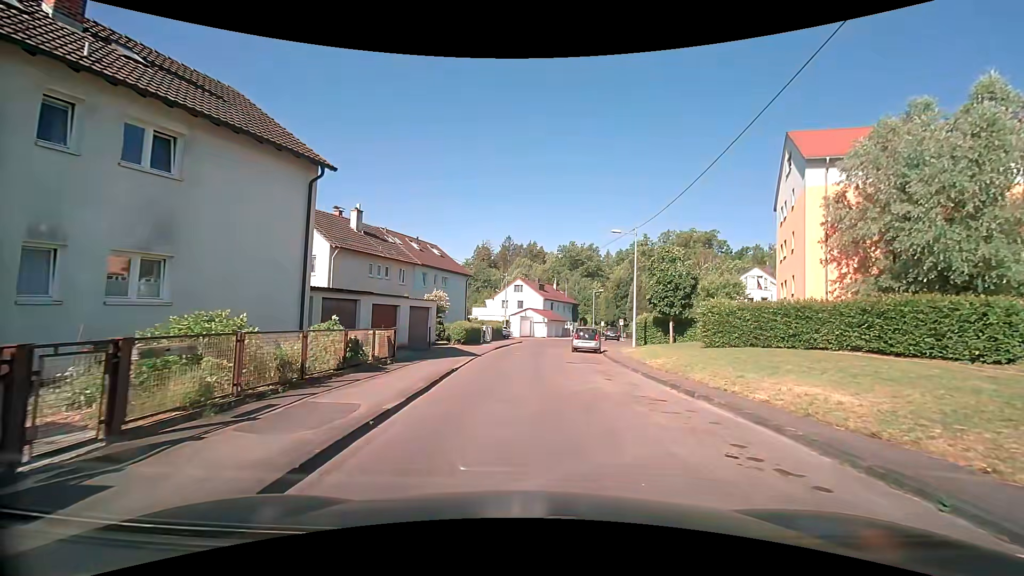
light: Day
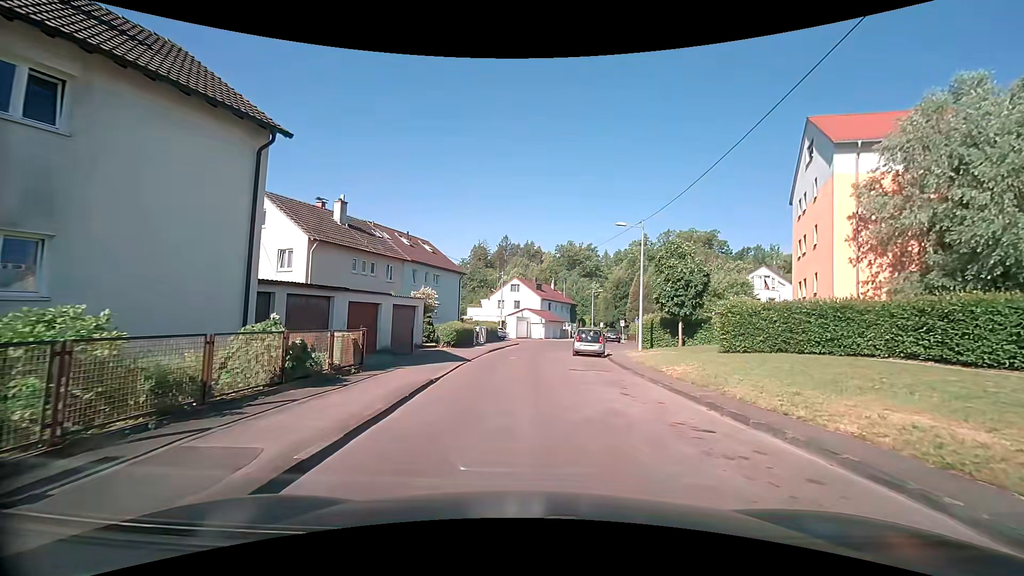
(0.0, +2.7) m; +2°
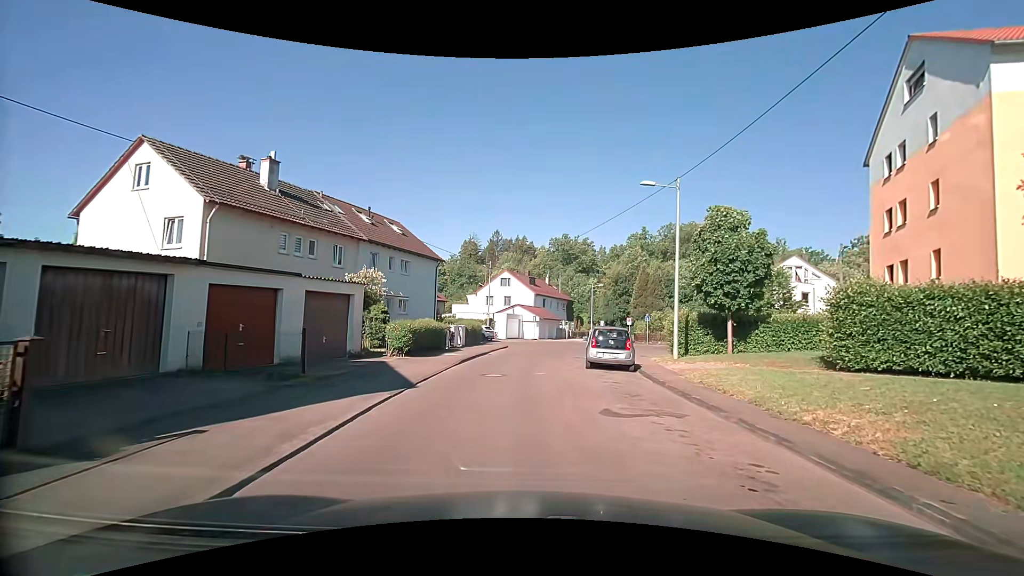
(0.0, +8.5) m; 0°
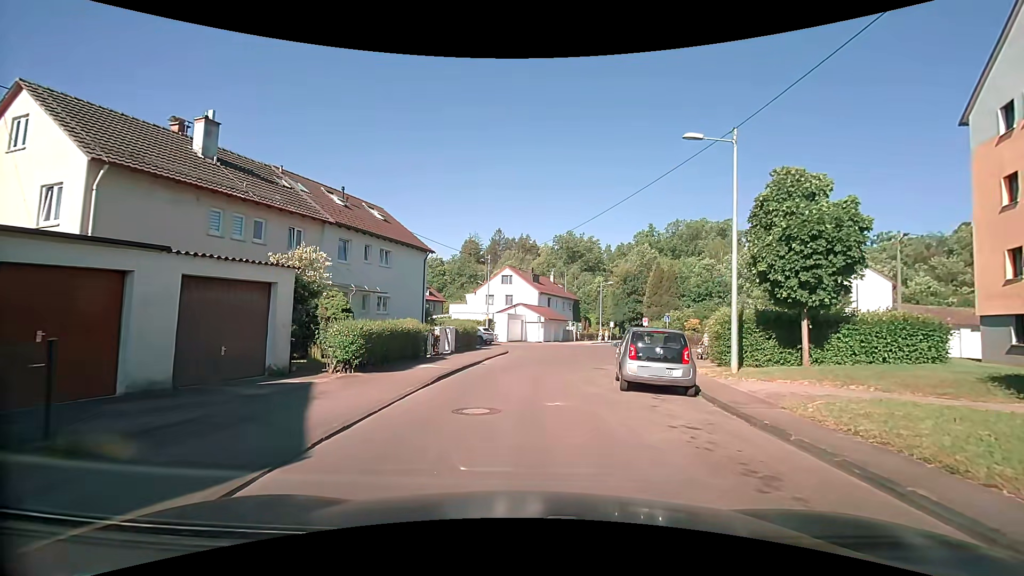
(0.0, +5.6) m; -1°
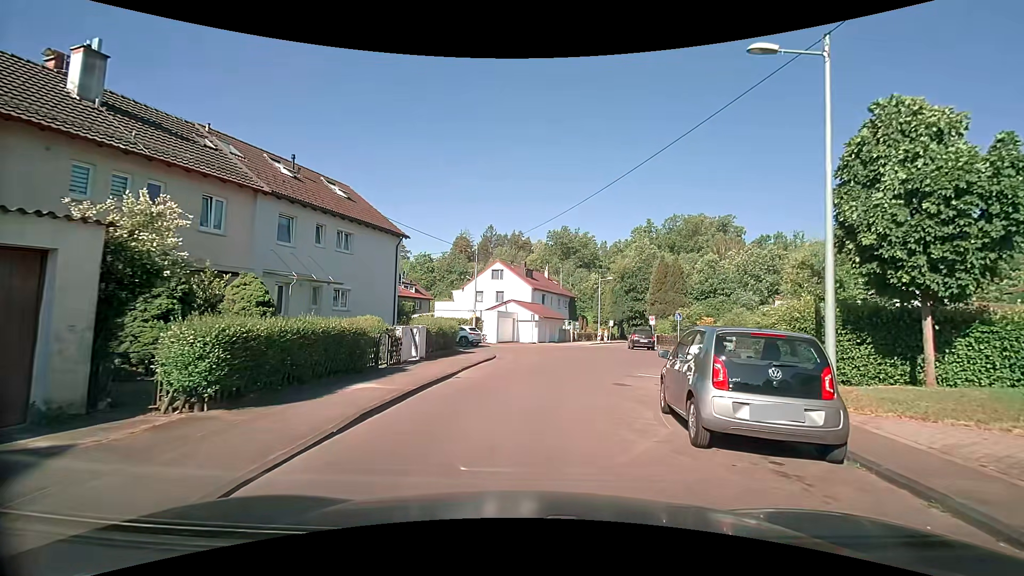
(+0.1, +5.4) m; +1°
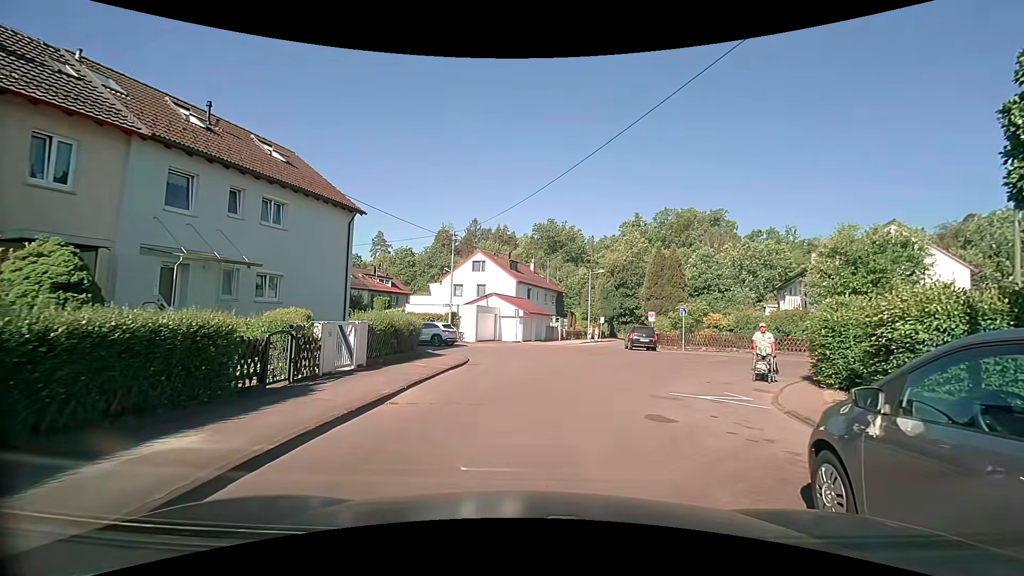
(+0.1, +5.0) m; +1°
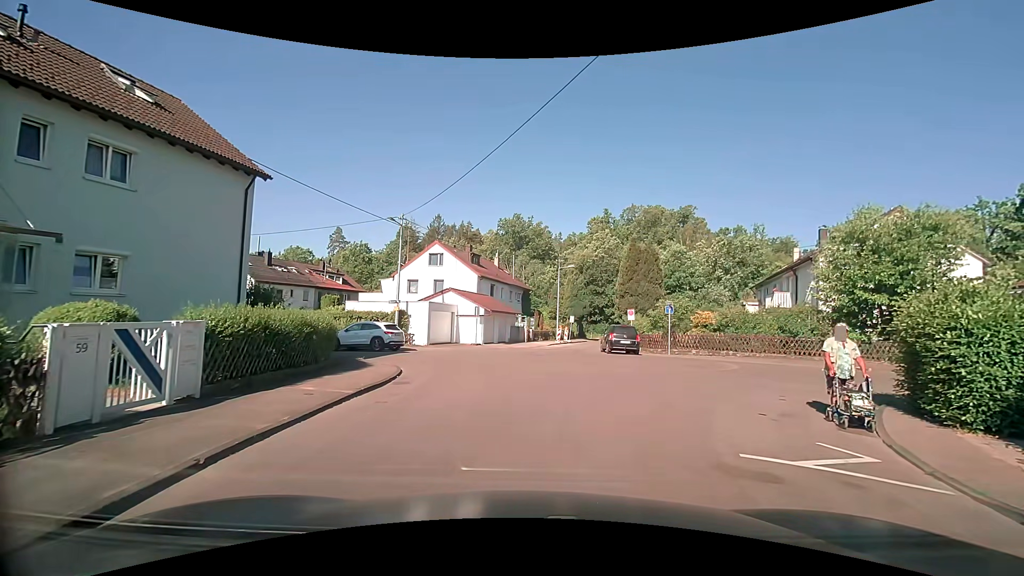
(+0.3, +5.1) m; +5°
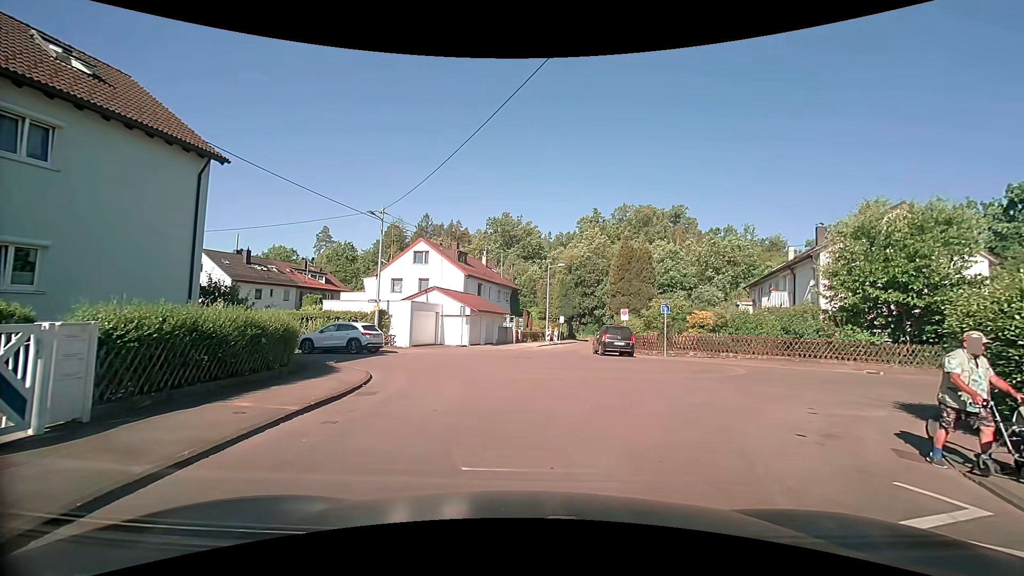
(0.0, +1.7) m; 0°
